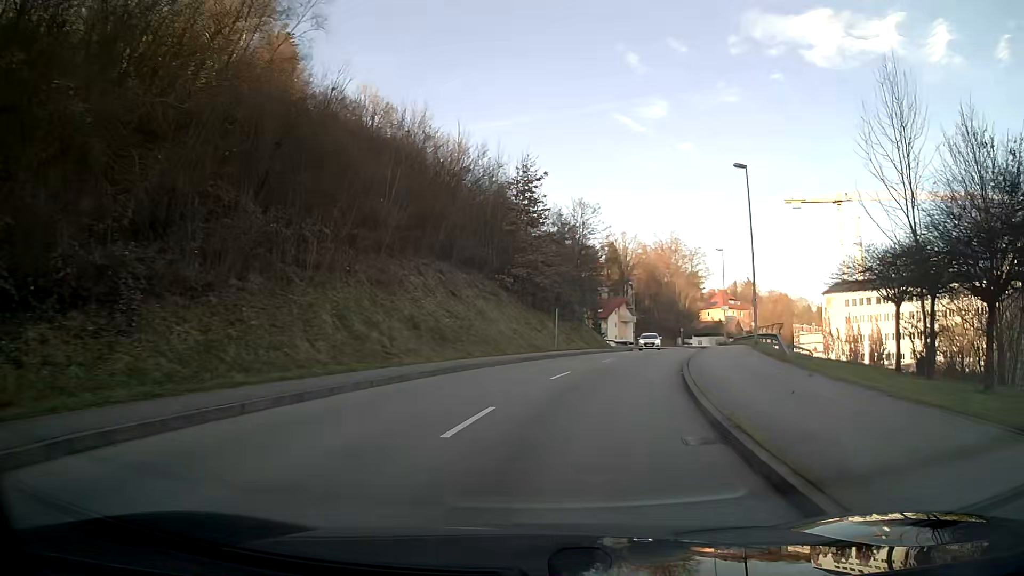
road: tertiary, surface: asphalt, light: Day
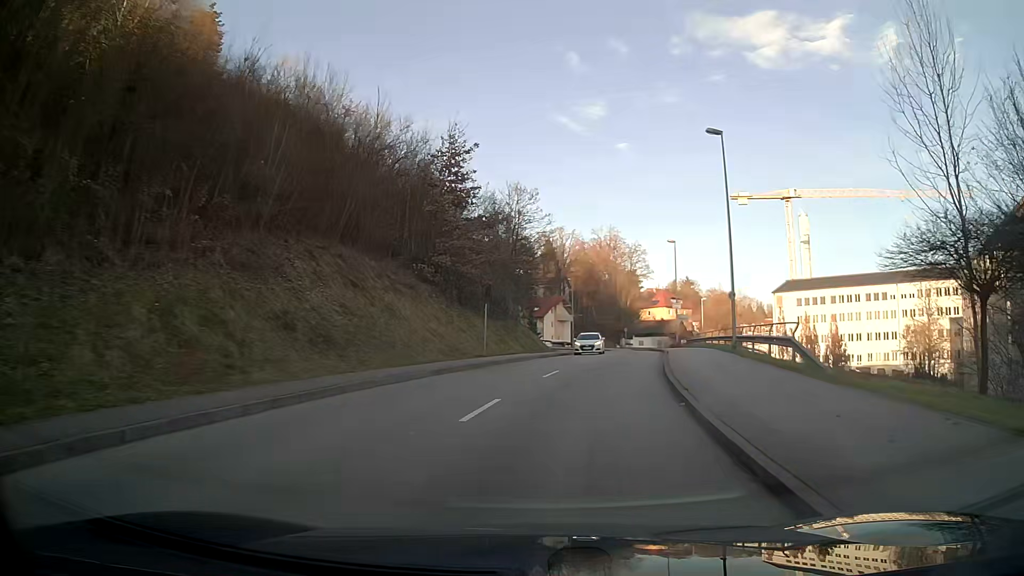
(+0.3, +7.4) m; +5°
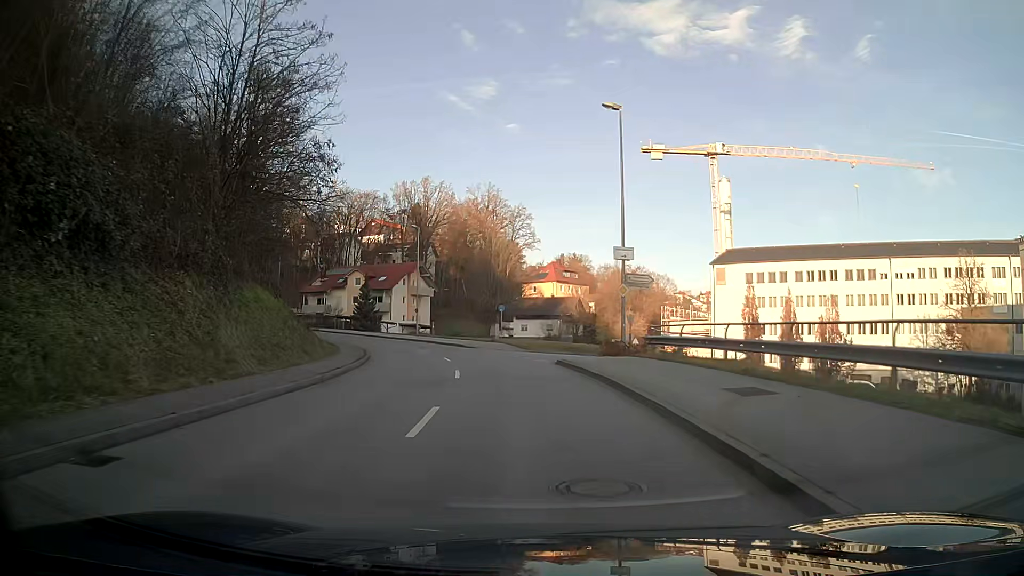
(+4.2, +37.2) m; +8°
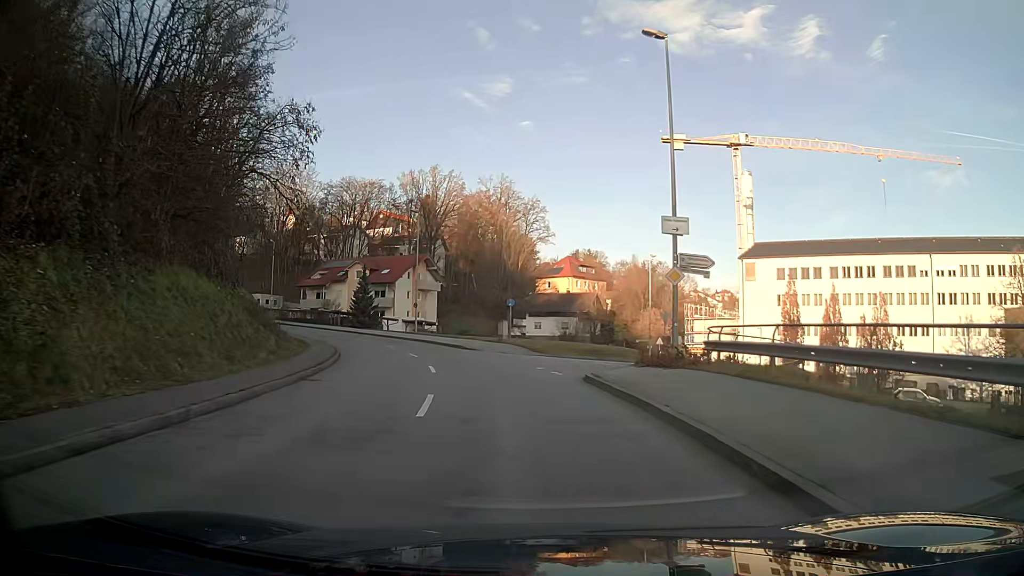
(-0.1, +7.3) m; -2°
(0, +10) (-1, +20) (-4, +30) (-7, +39) (-12, +48) (-17, +56) (-23, +64) (-30, +72) (-37, +78) (-45, +85) m
